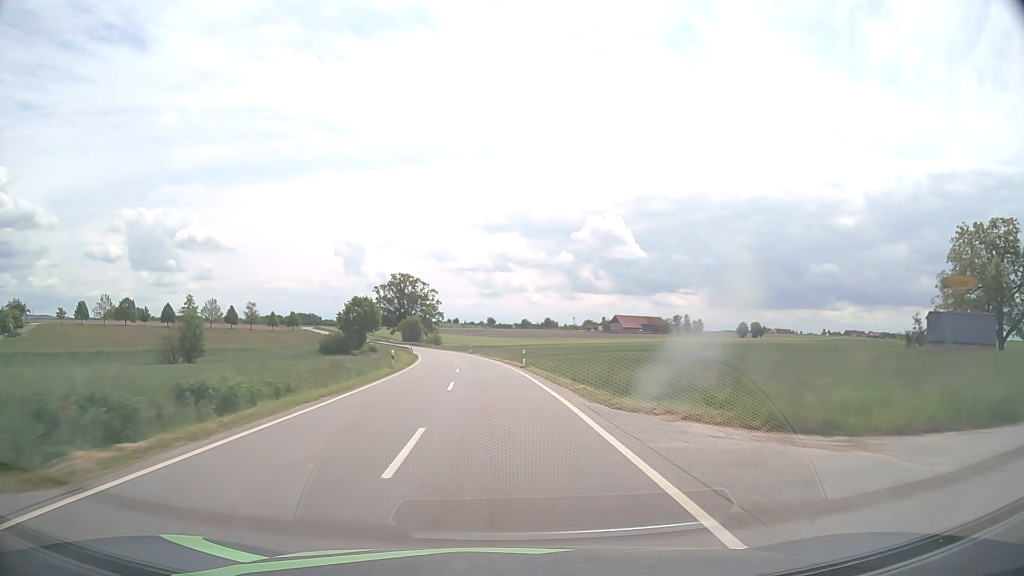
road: tertiary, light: Day
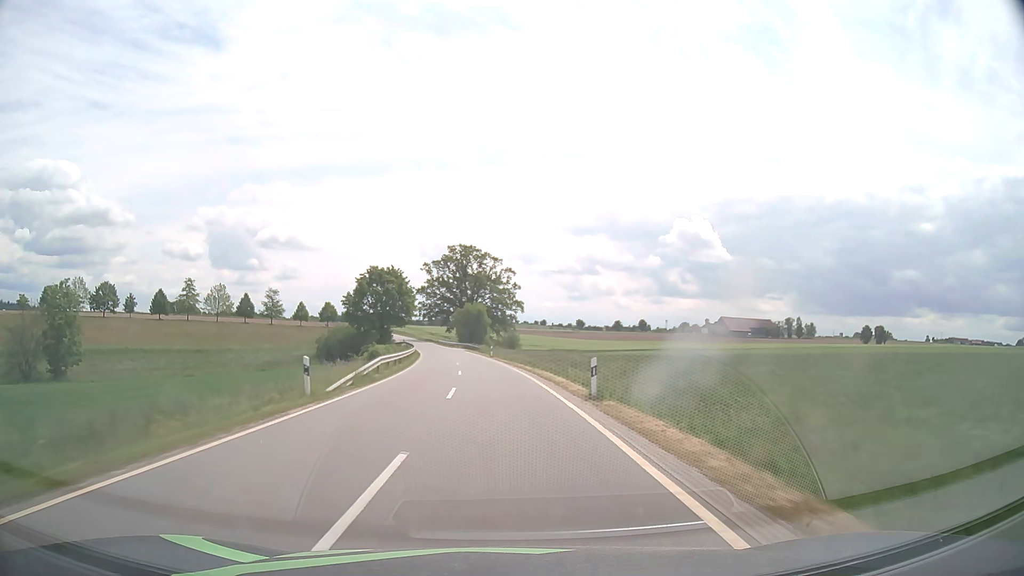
(-4.1, +63.3) m; -7°
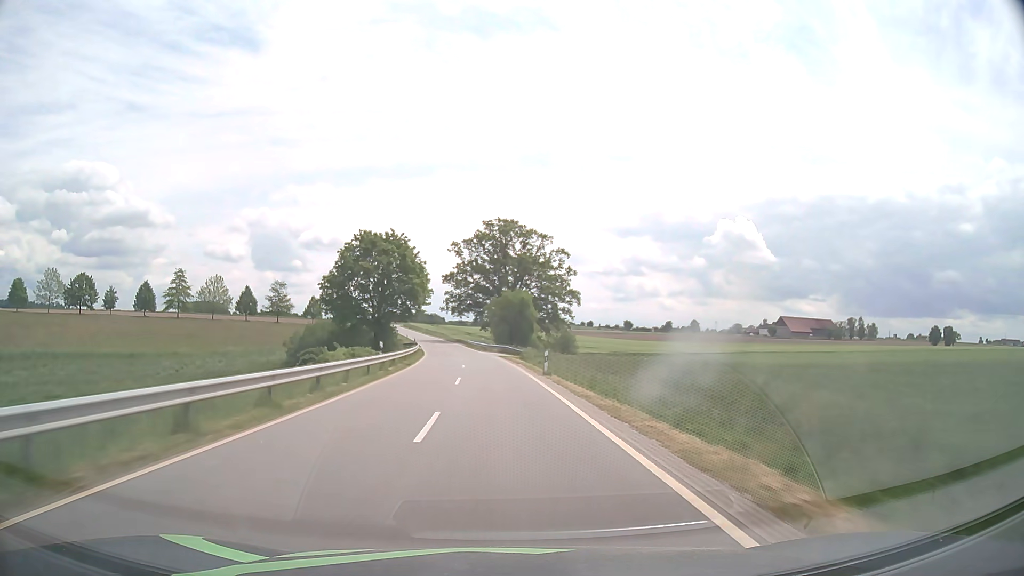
(-1.0, +31.7) m; -4°
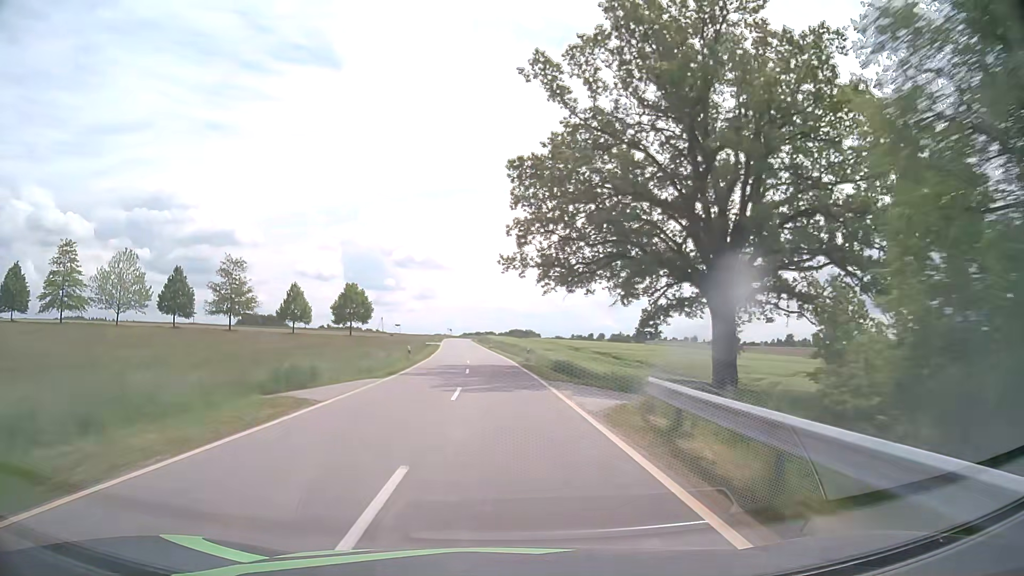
(-6.0, +78.7) m; -8°
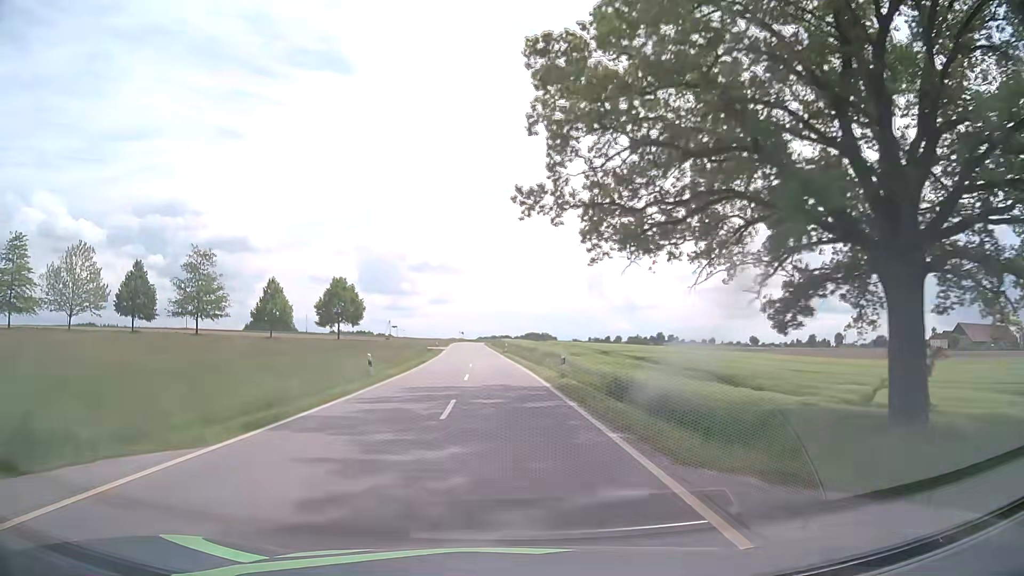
(-0.3, +15.7) m; -2°
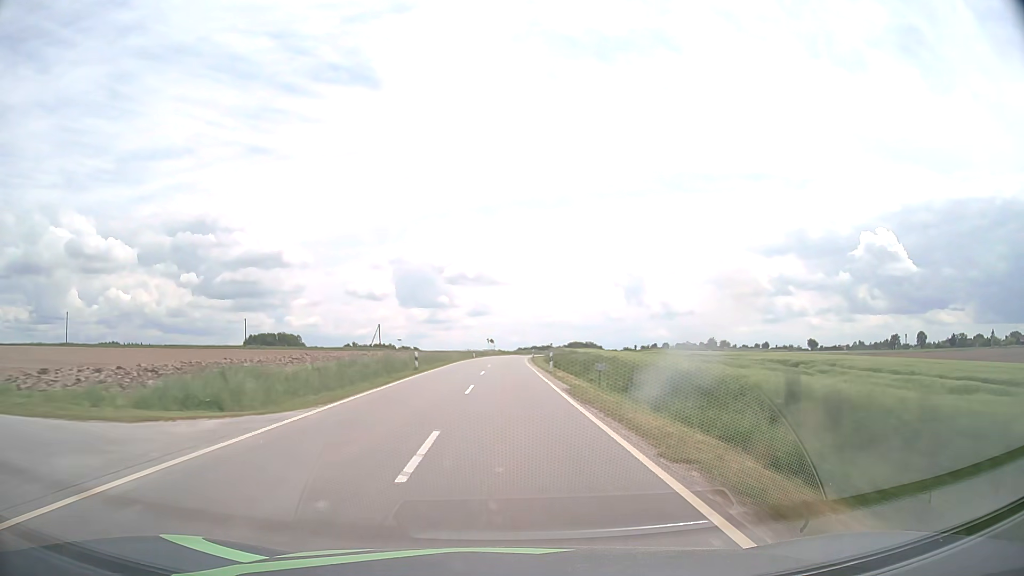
(-3.2, +78.4) m; -4°
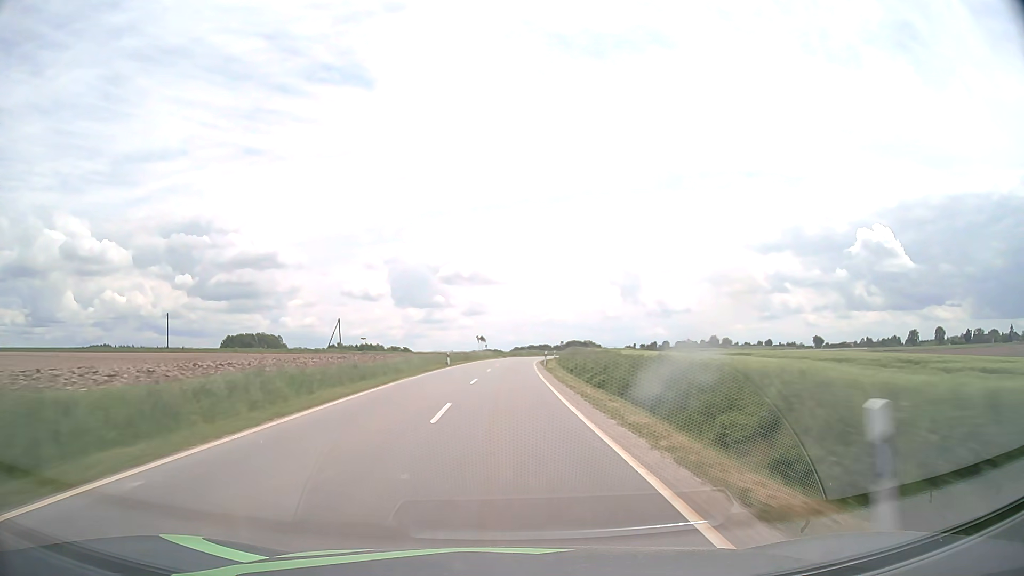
(+0.1, +31.4) m; 0°
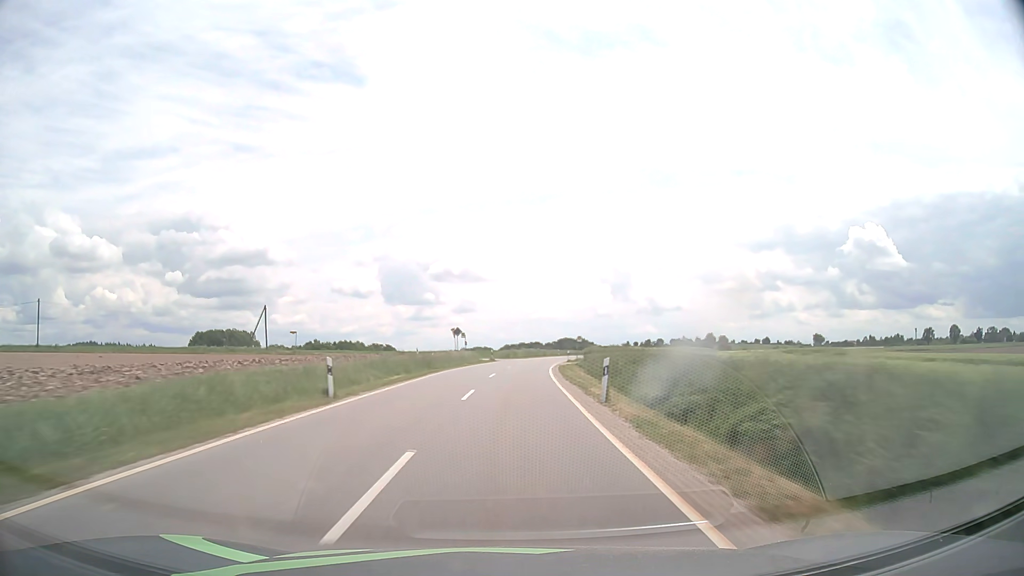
(+0.1, +31.5) m; +1°
(0, +10) (0, +20) (+1, +30) (+1, +40) (+2, +50) (+3, +60) (+5, +70) (+6, +80) (+8, +89) (+11, +99) m
